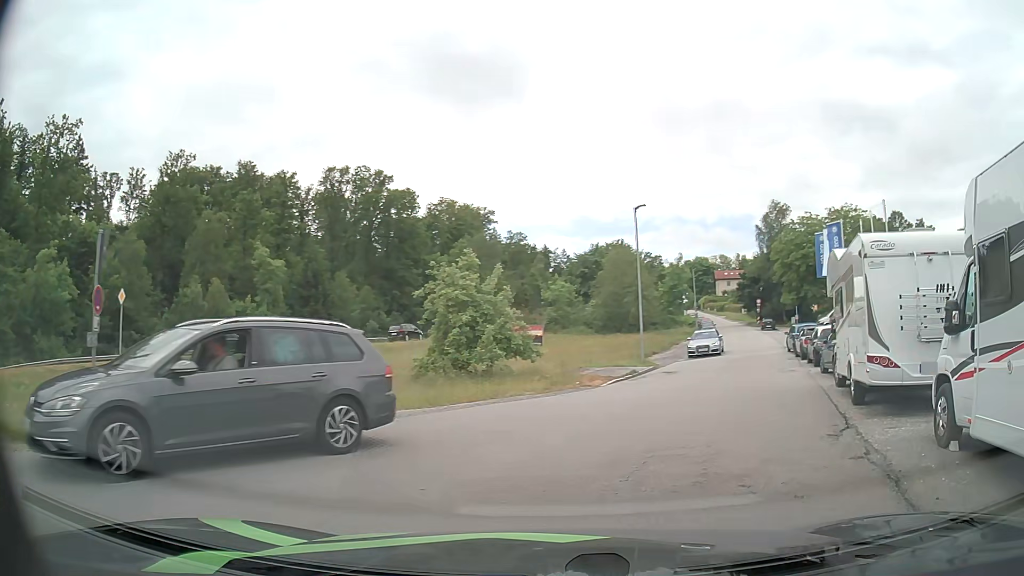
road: residential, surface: asphalt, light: Day
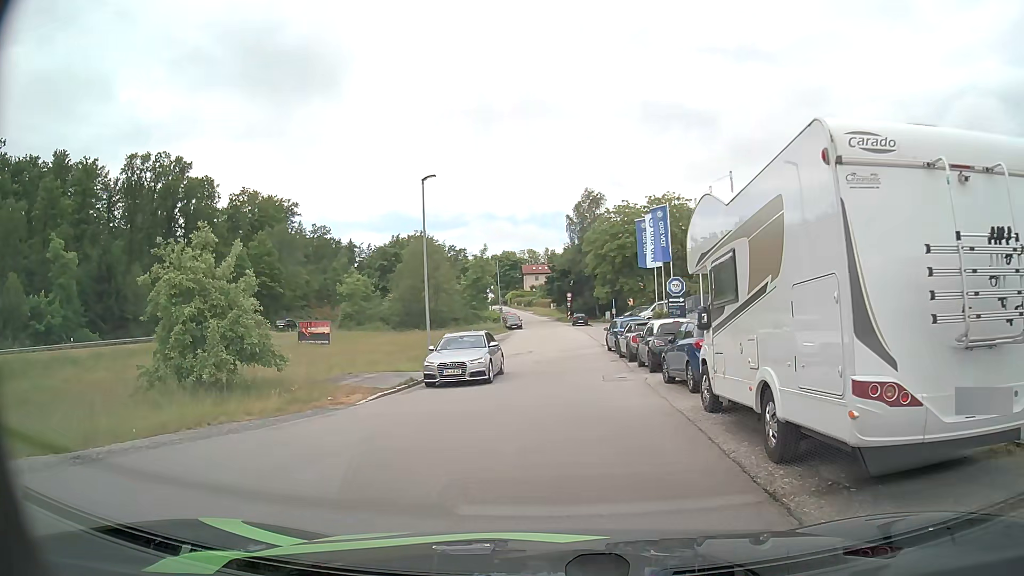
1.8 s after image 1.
(+1.2, +5.9) m; +15°
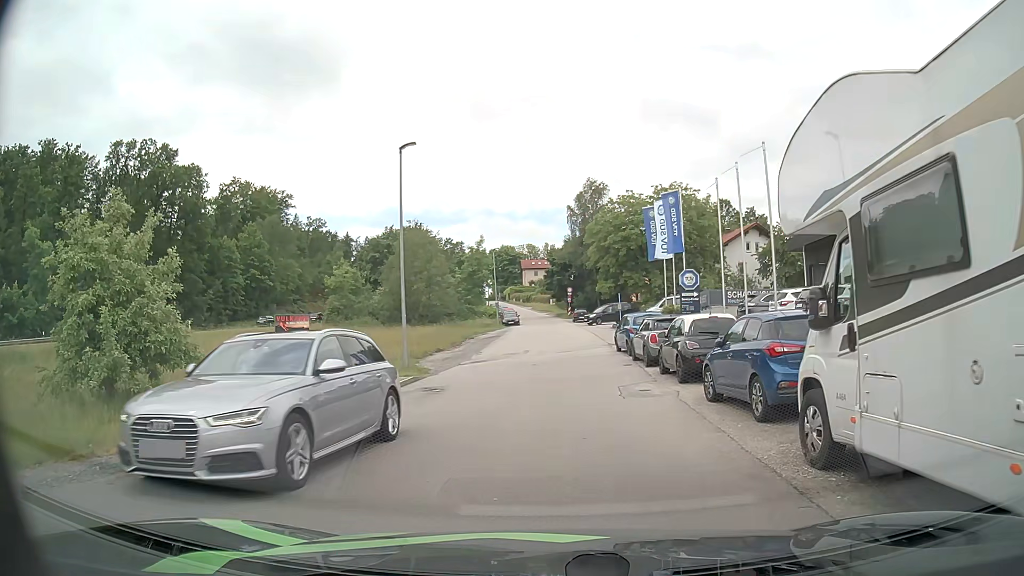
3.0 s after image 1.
(+0.1, +4.5) m; +1°
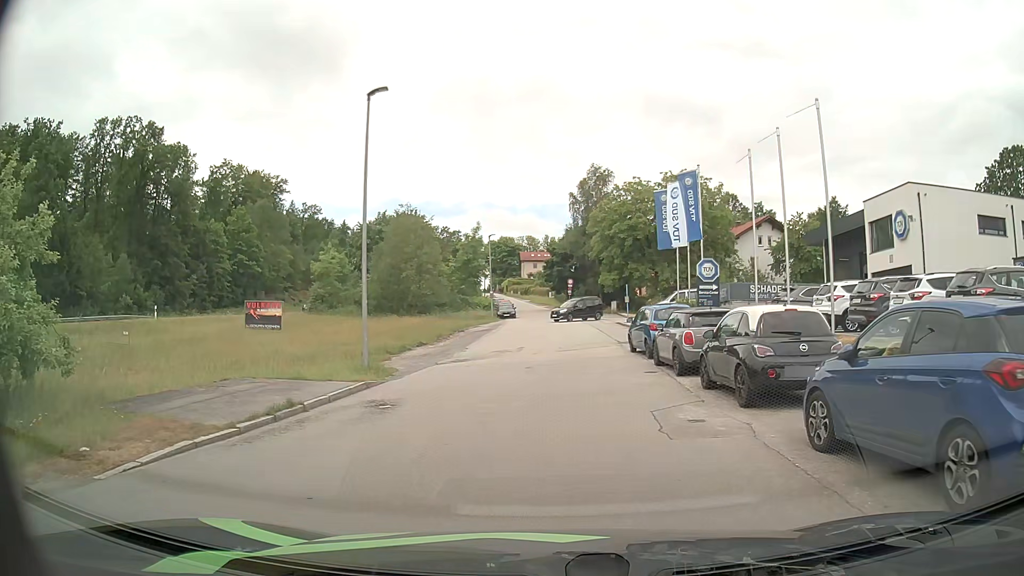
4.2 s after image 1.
(0.0, +5.0) m; +2°
